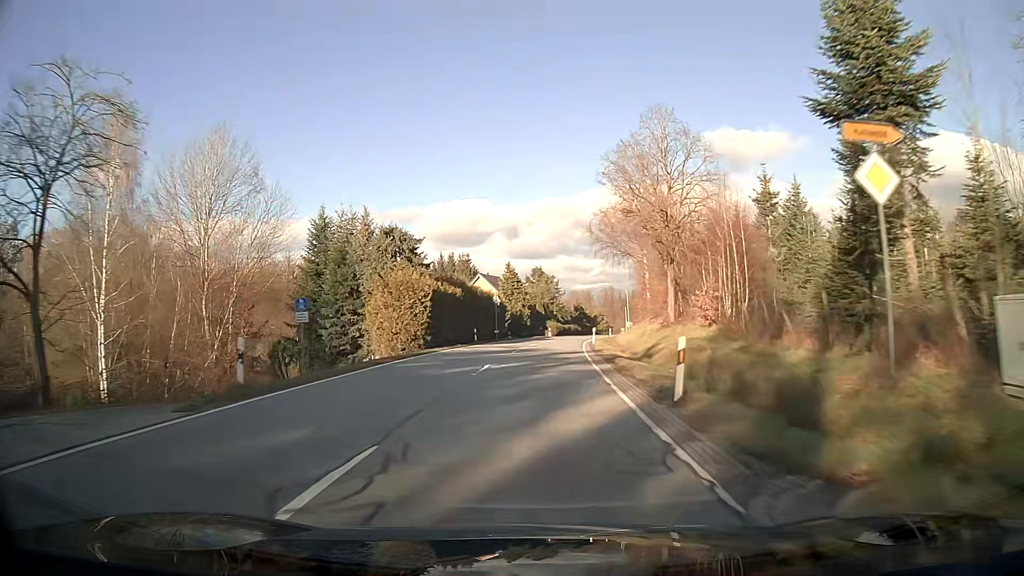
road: secondary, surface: asphalt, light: Day
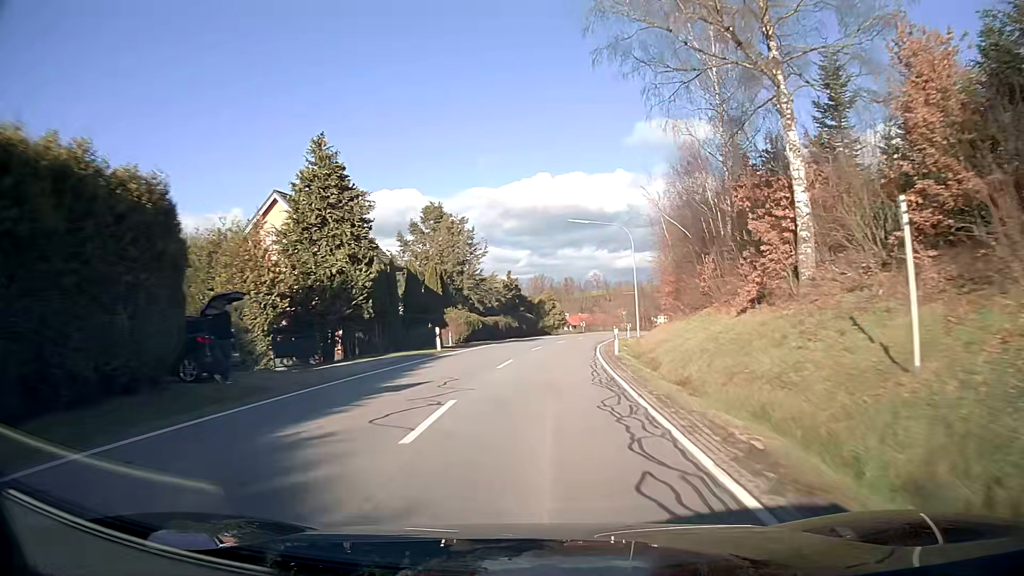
(+2.9, +55.5) m; +7°
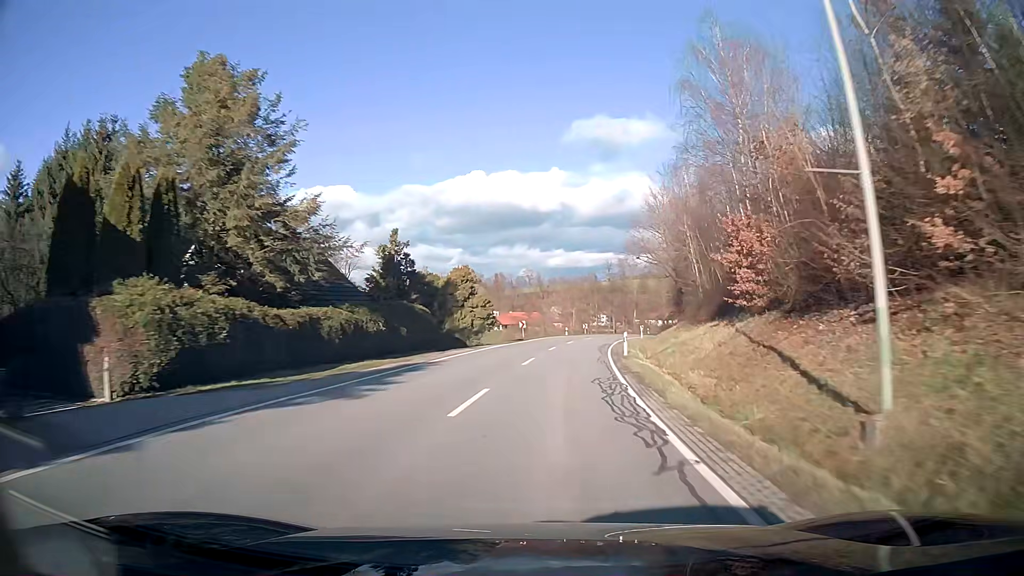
(+1.7, +33.5) m; +6°
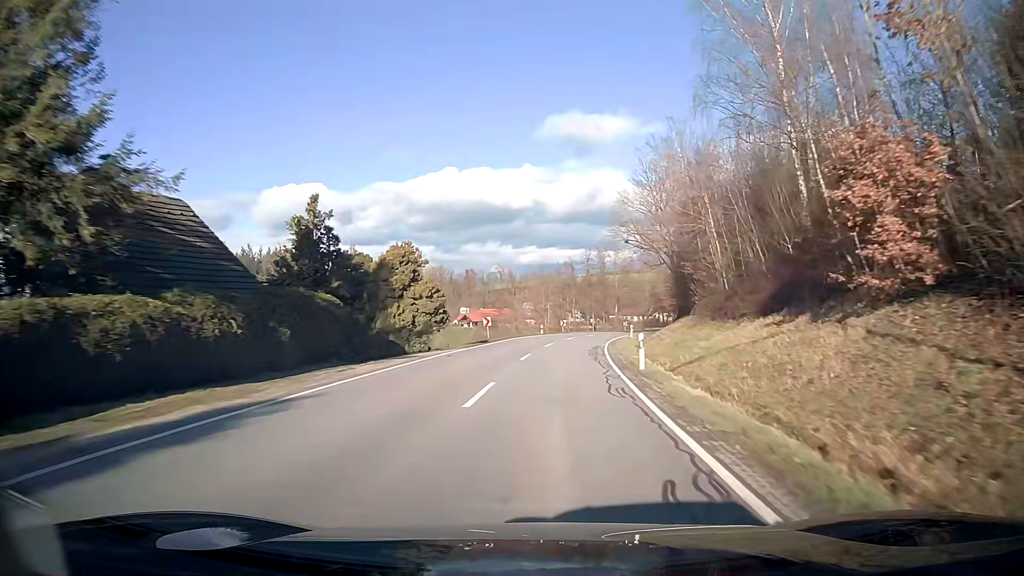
(+0.2, +11.2) m; +2°
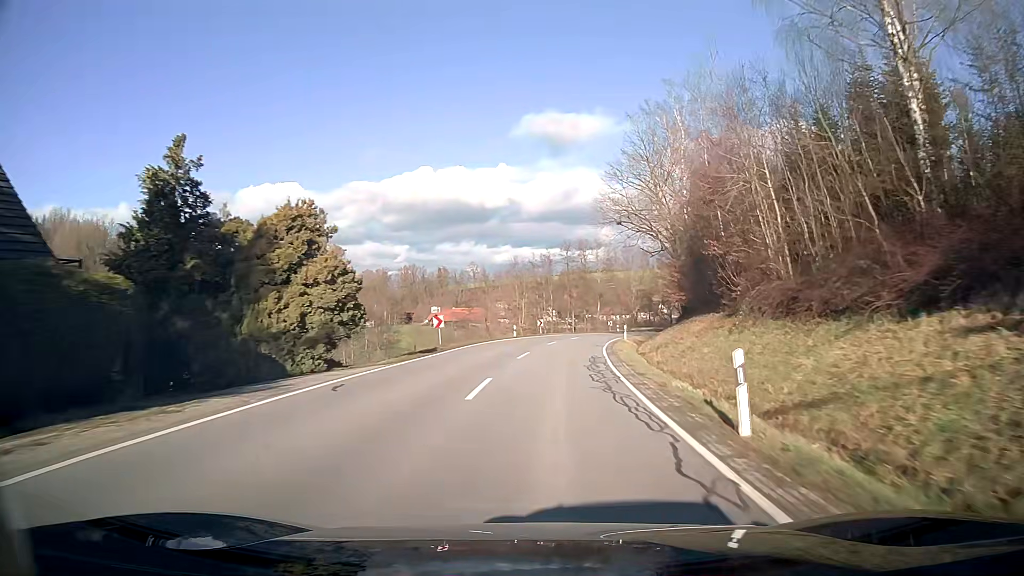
(+0.2, +11.2) m; +2°
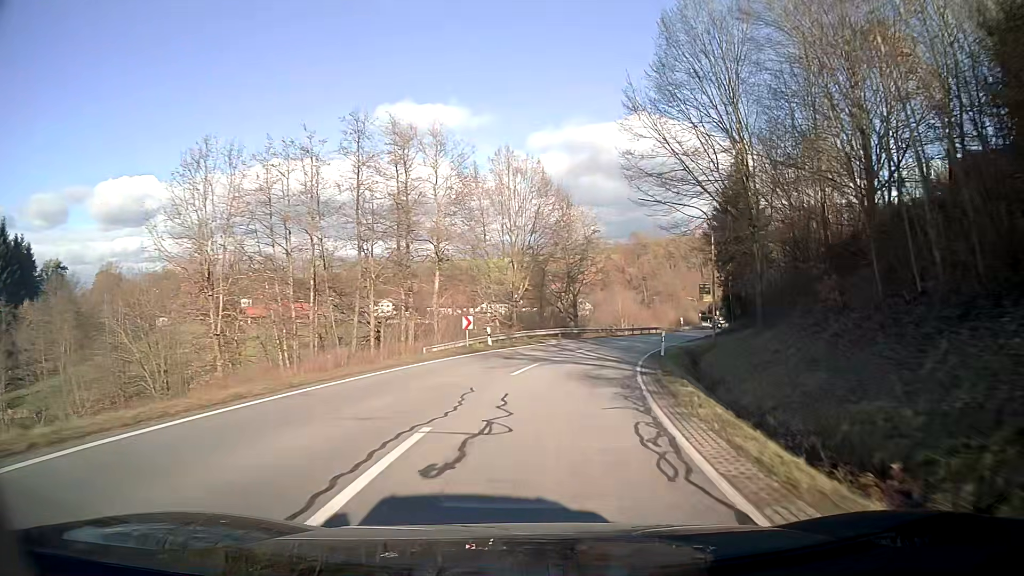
(+5.6, +54.0) m; +14°
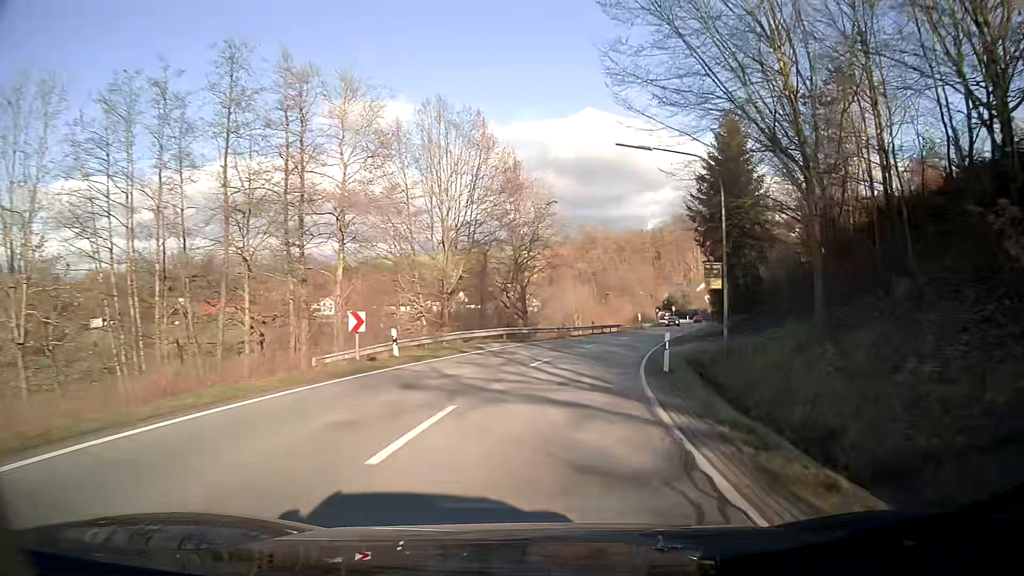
(+0.4, +10.2) m; +4°
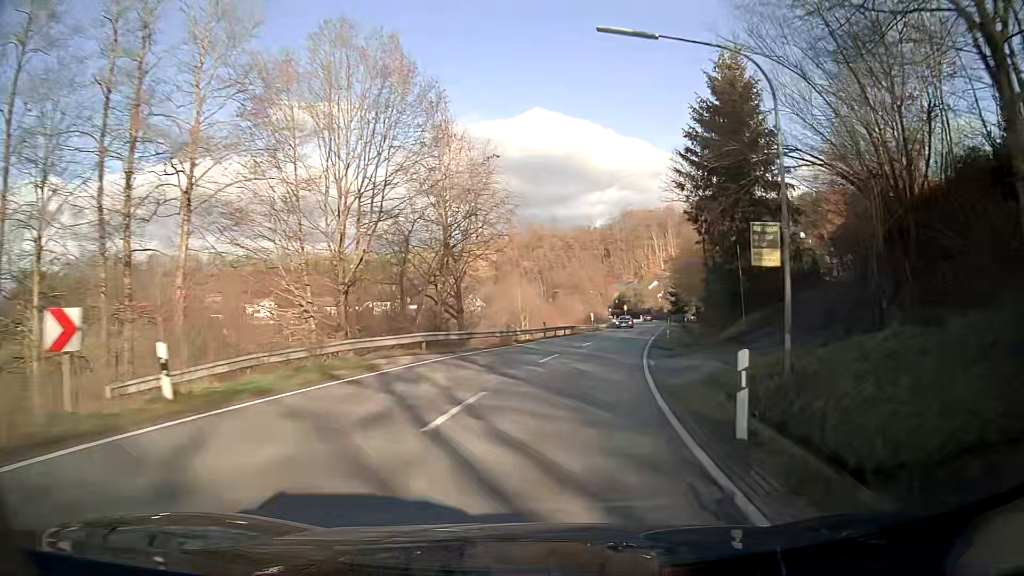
(+0.4, +10.1) m; +4°
(0, +10) (+2, +20) (+3, +30) (+5, +40) (+6, +50) (+8, +59) (+10, +69) (+12, +79) (+14, +89) (+15, +99) m
